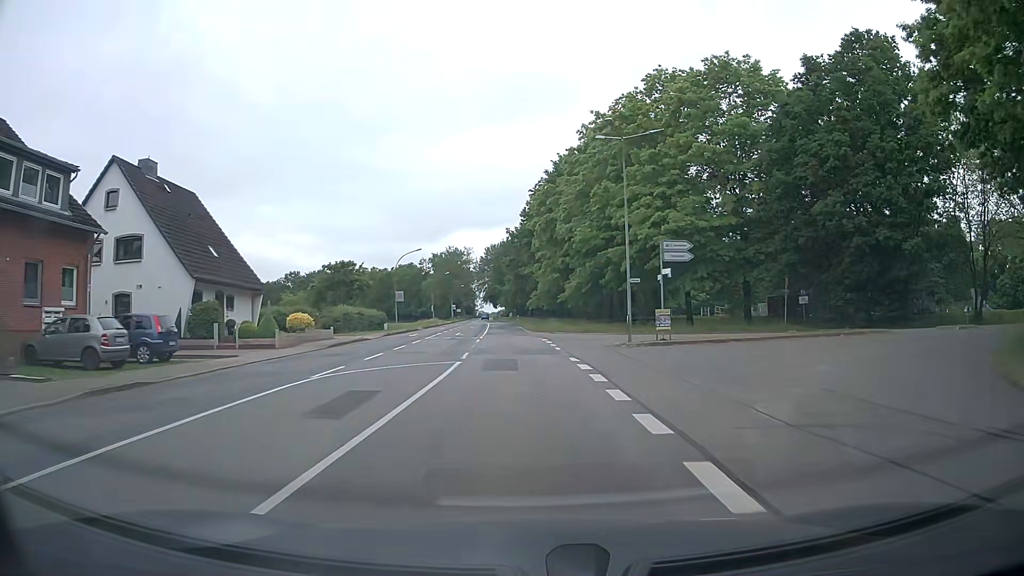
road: tertiary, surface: asphalt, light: Day
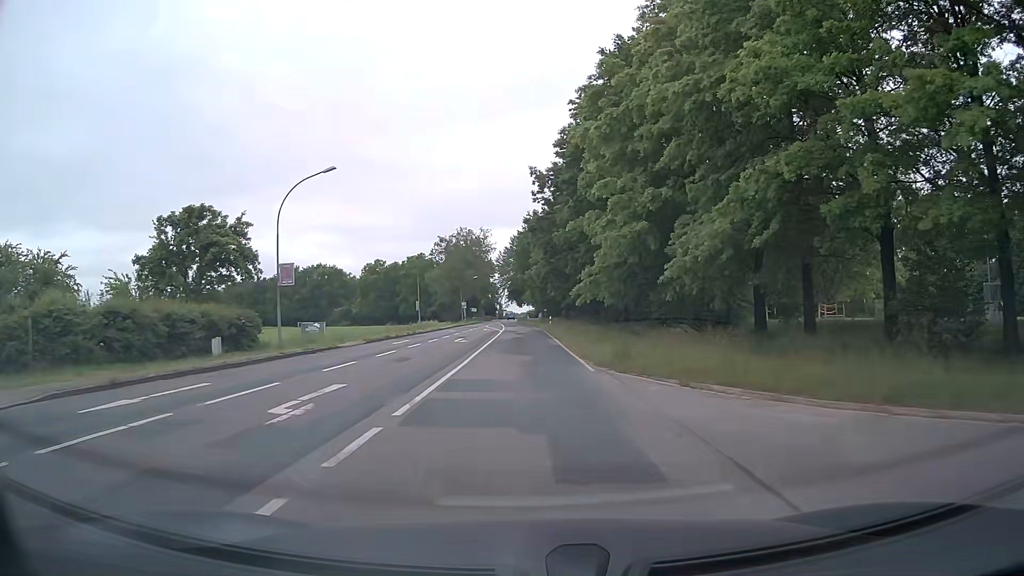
(-1.2, +36.3) m; -3°
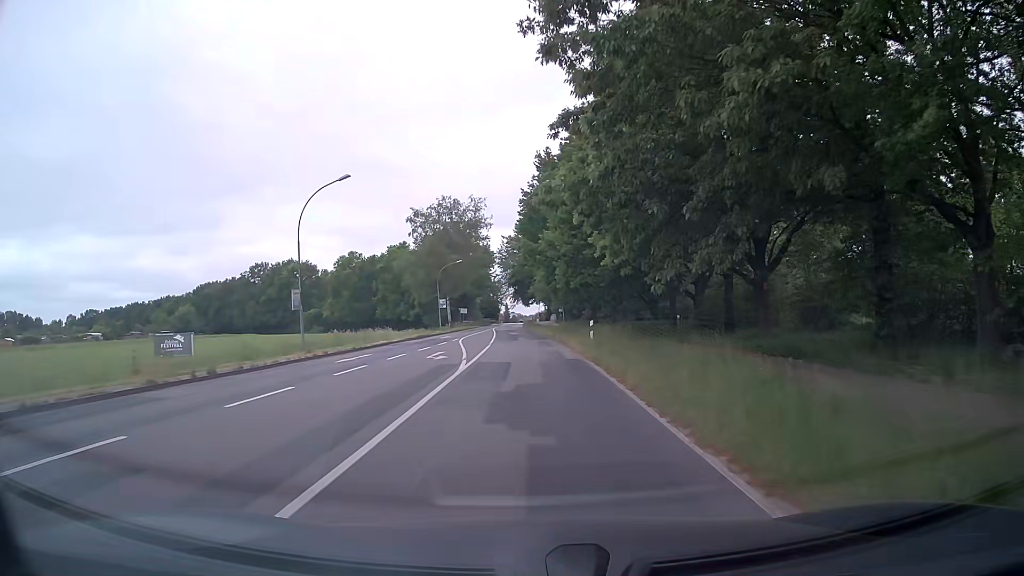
(-0.1, +36.9) m; -1°
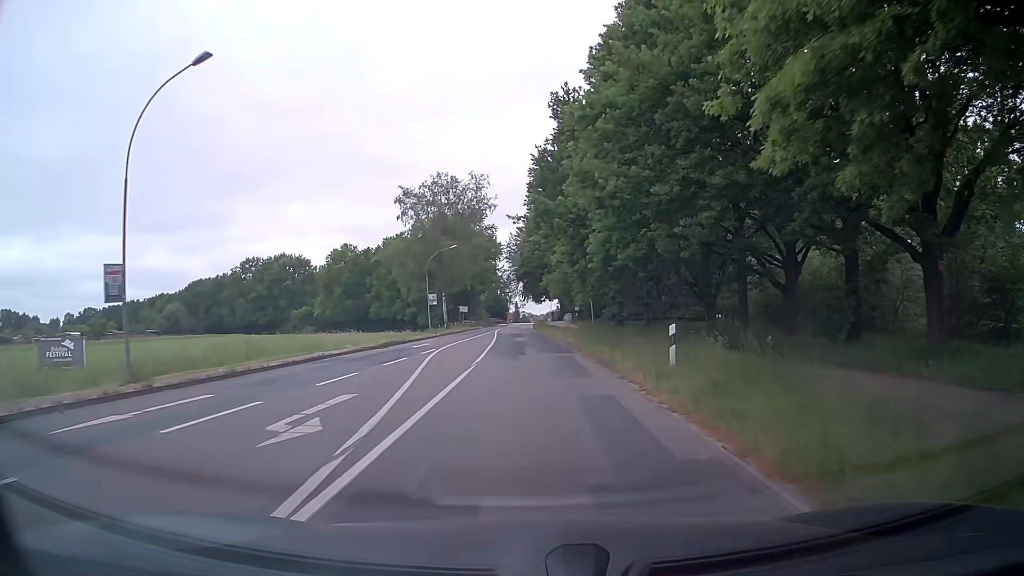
(-0.1, +15.0) m; -1°
(0, +10) (0, +20) (0, +30) (-1, +40) (-1, +50) (-1, +60) (-1, +70) (-1, +80) (-1, +90) (-1, +100) m
